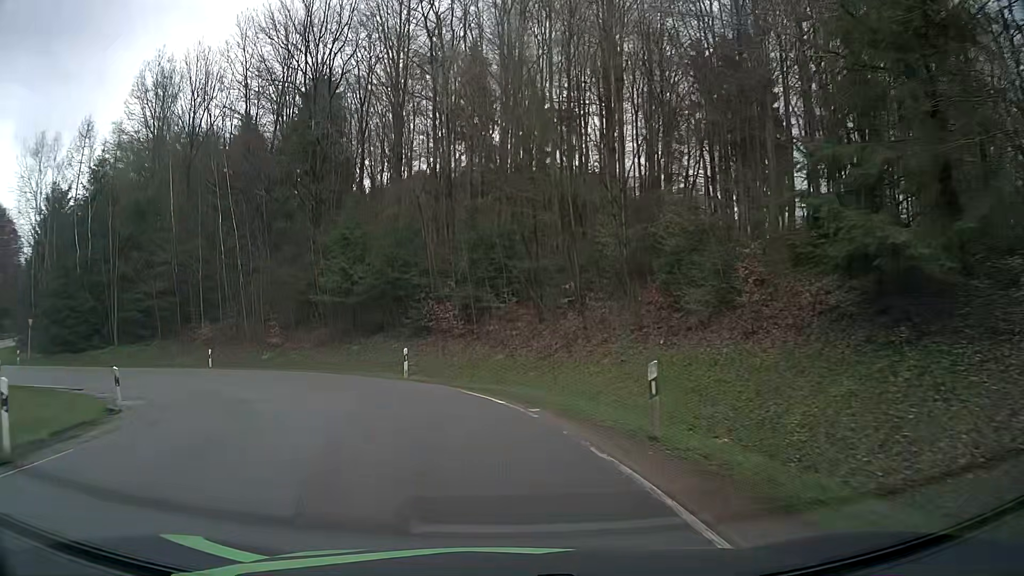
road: tertiary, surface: asphalt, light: Day
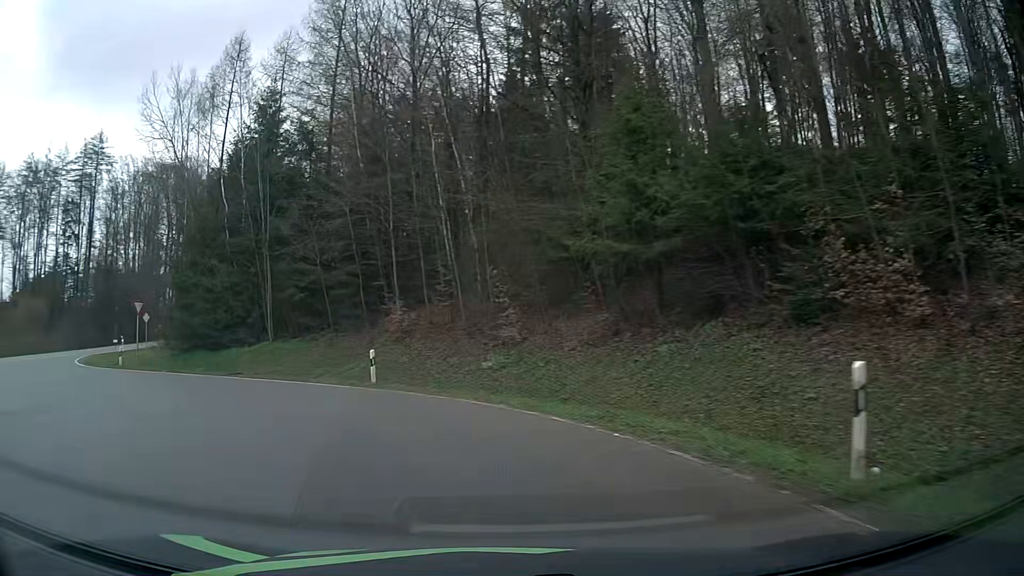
(-3.1, +18.4) m; -24°
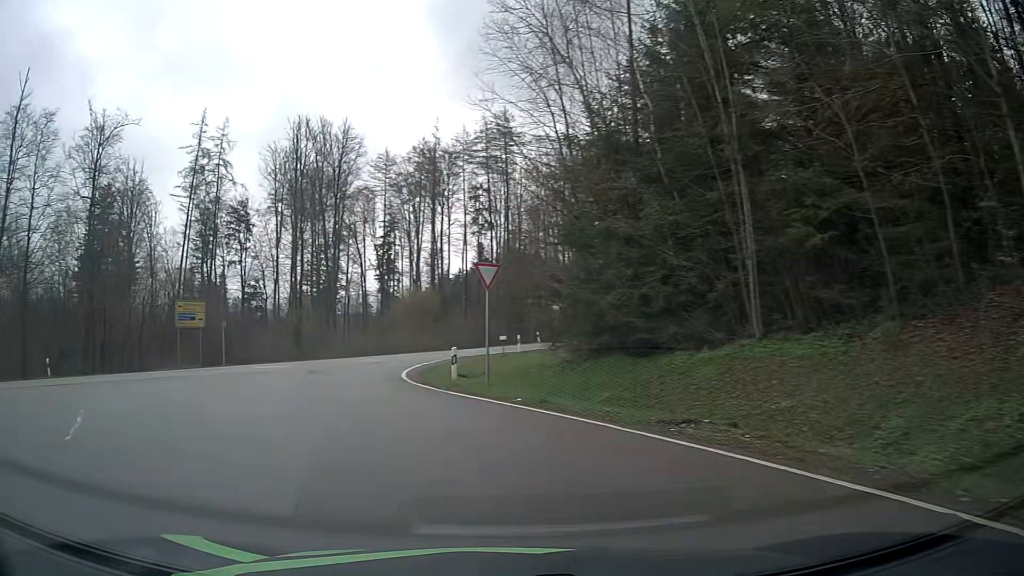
(-5.3, +15.3) m; -39°
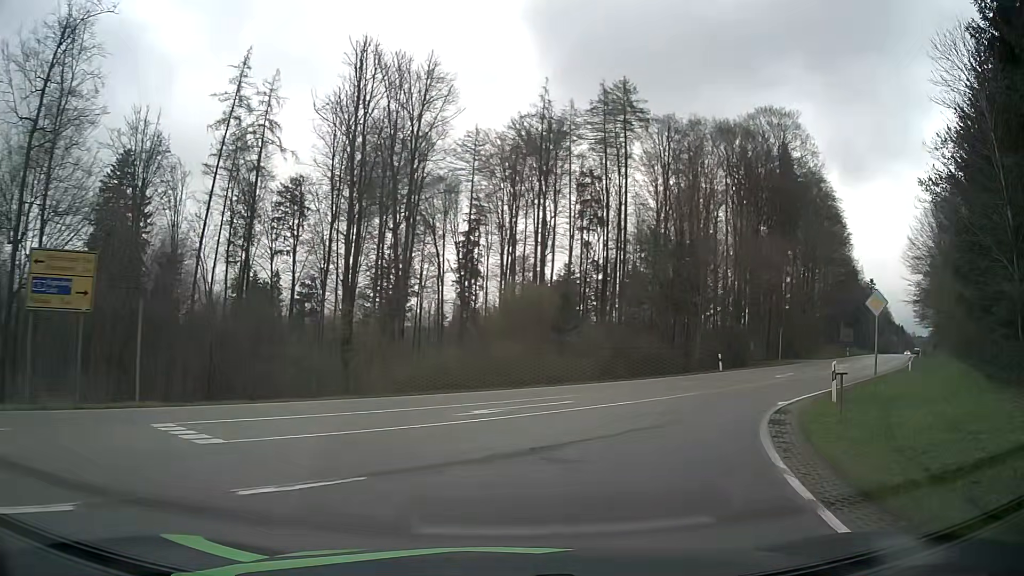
(-6.1, +23.2) m; -8°
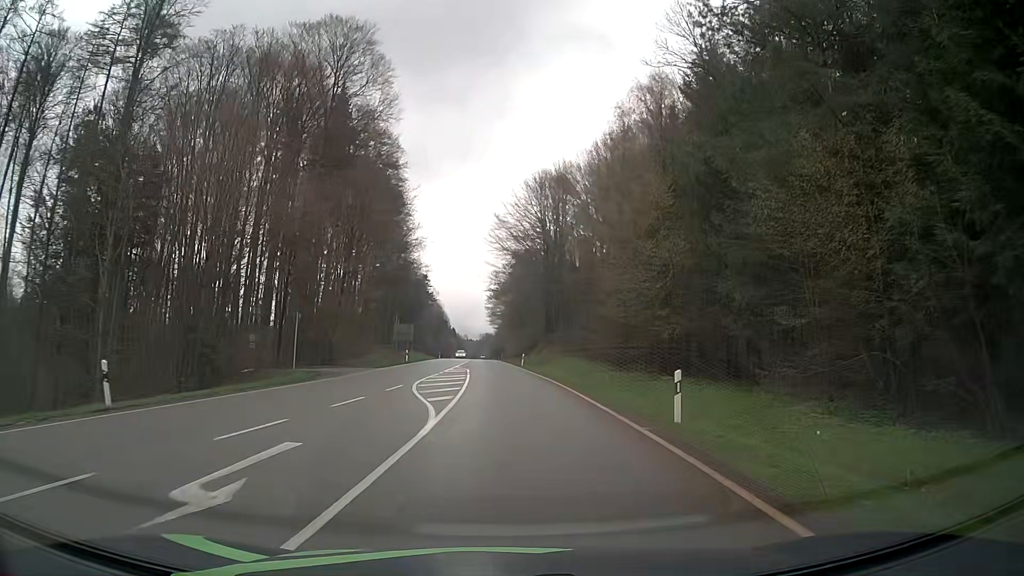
(+10.5, +24.8) m; +39°
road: secondary
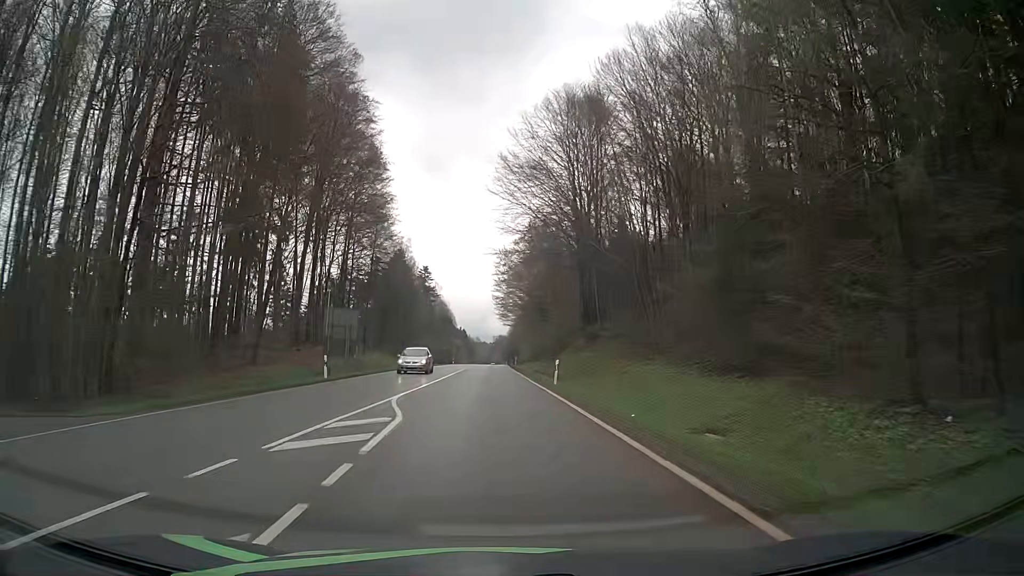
(0.0, +30.0) m; -1°
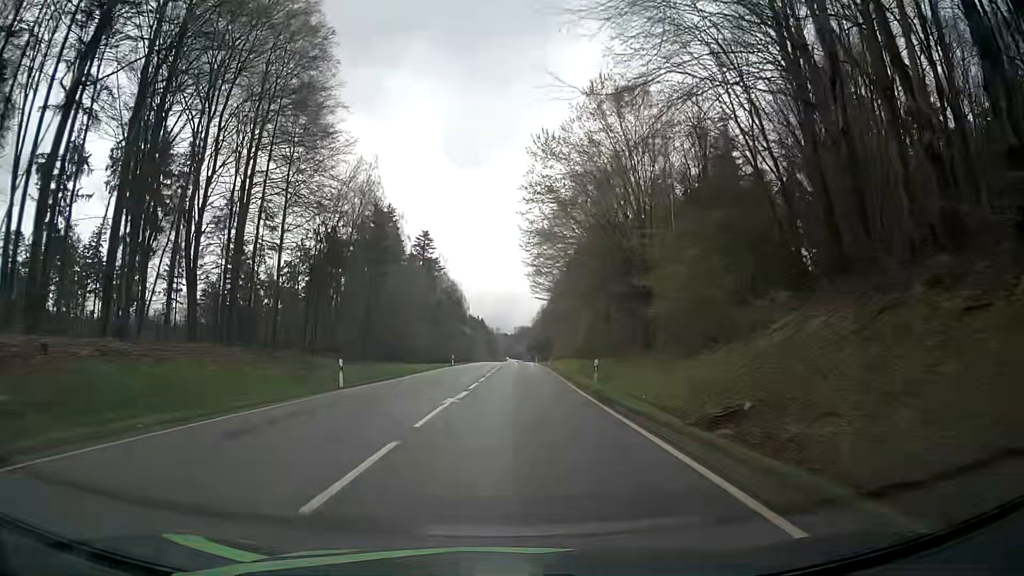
(-1.3, +47.3) m; -2°
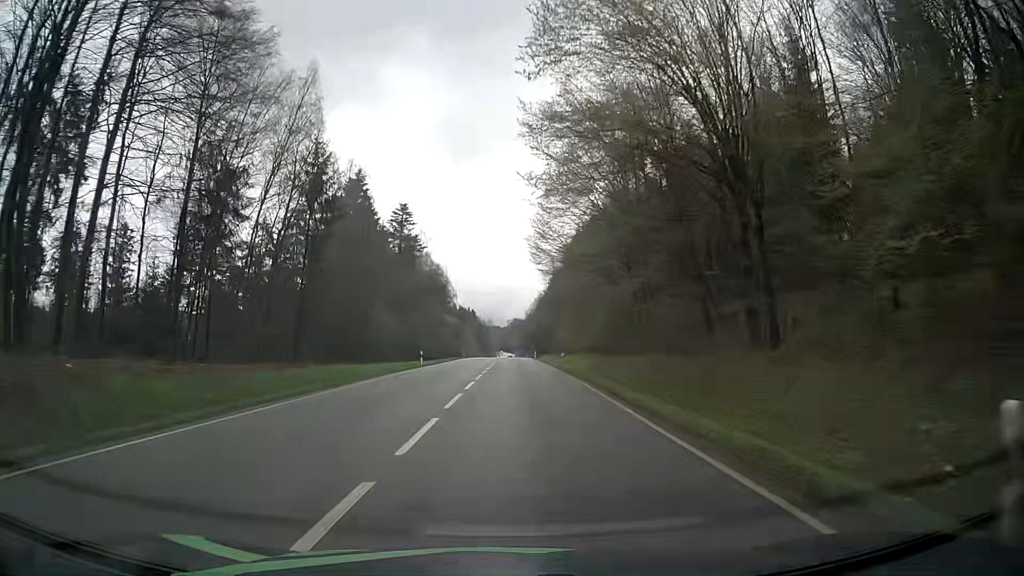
(+0.1, +21.0) m; +1°
(0, +10) (0, +20) (+1, +30) (+1, +40) (+1, +50) (+1, +60) (+1, +70) (+1, +80) (+1, +90) (+2, +100) m
